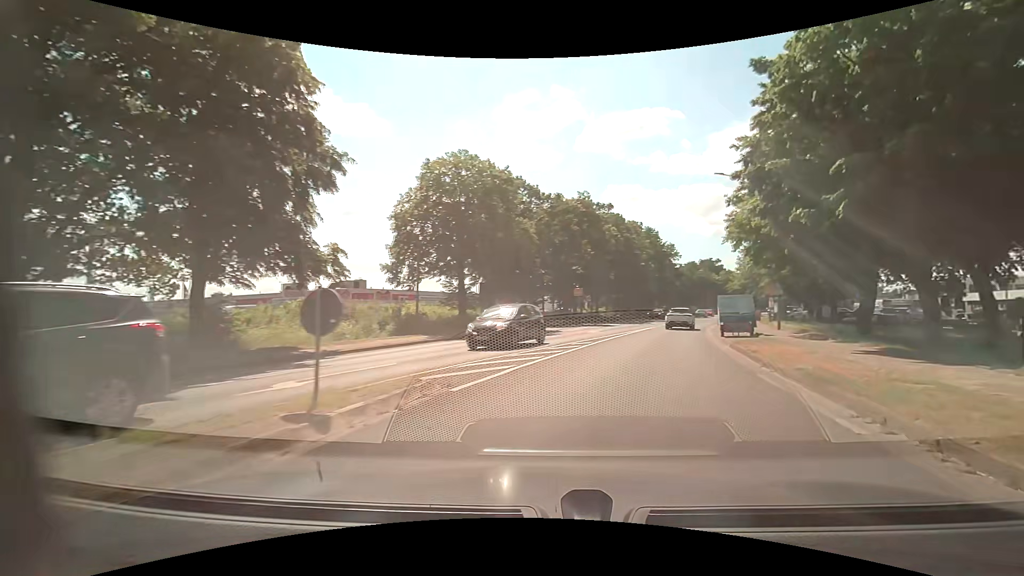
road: tertiary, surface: asphalt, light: Day
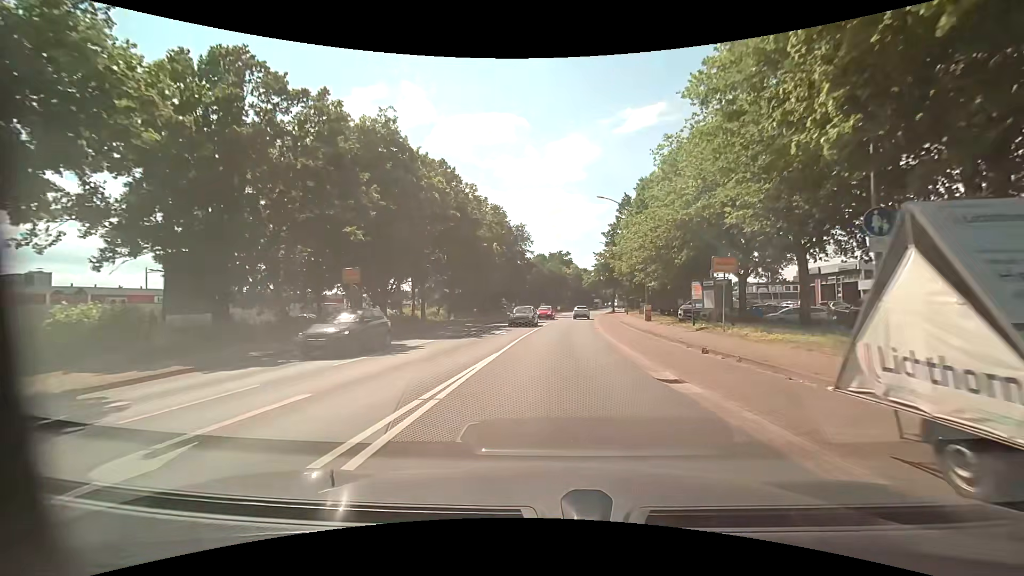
(+5.0, +24.6) m; +17°
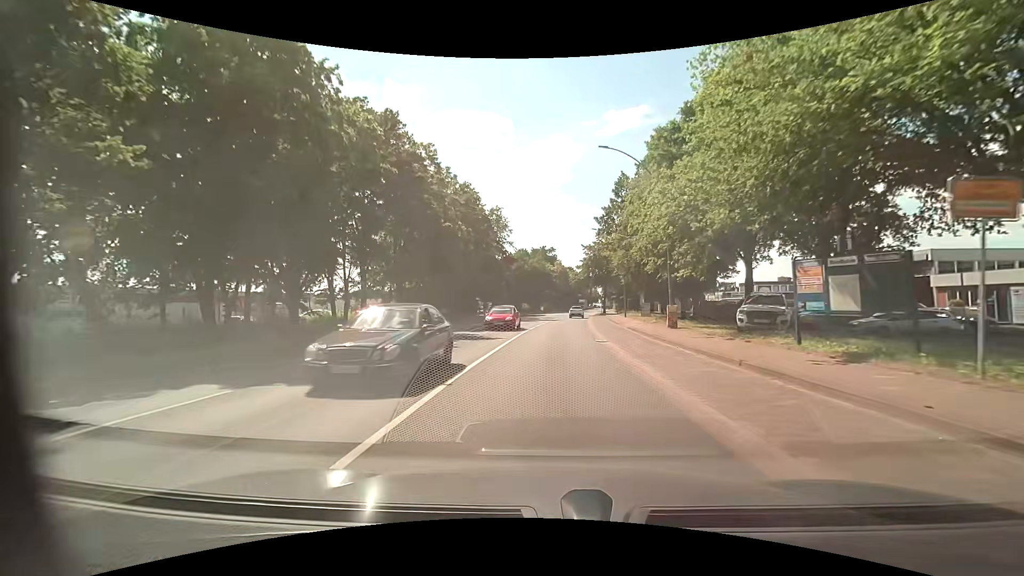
(+0.5, +13.1) m; +2°
